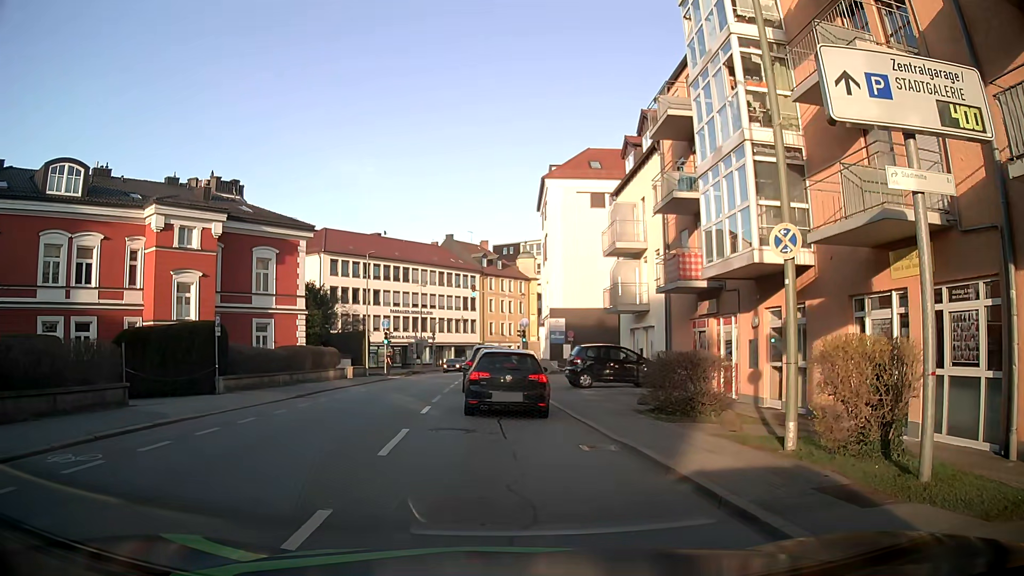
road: tertiary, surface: asphalt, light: Day
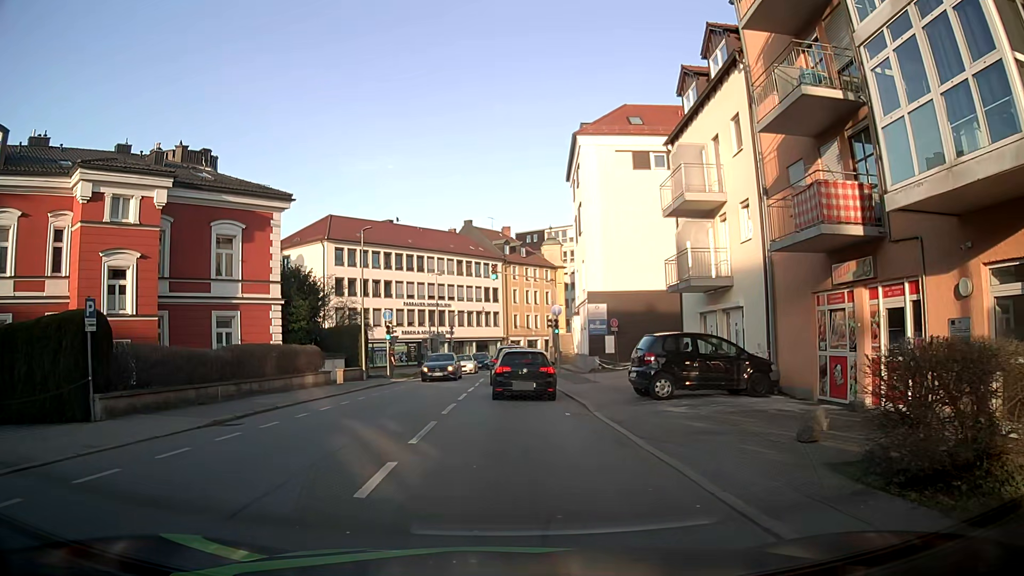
(-0.3, +8.6) m; -2°
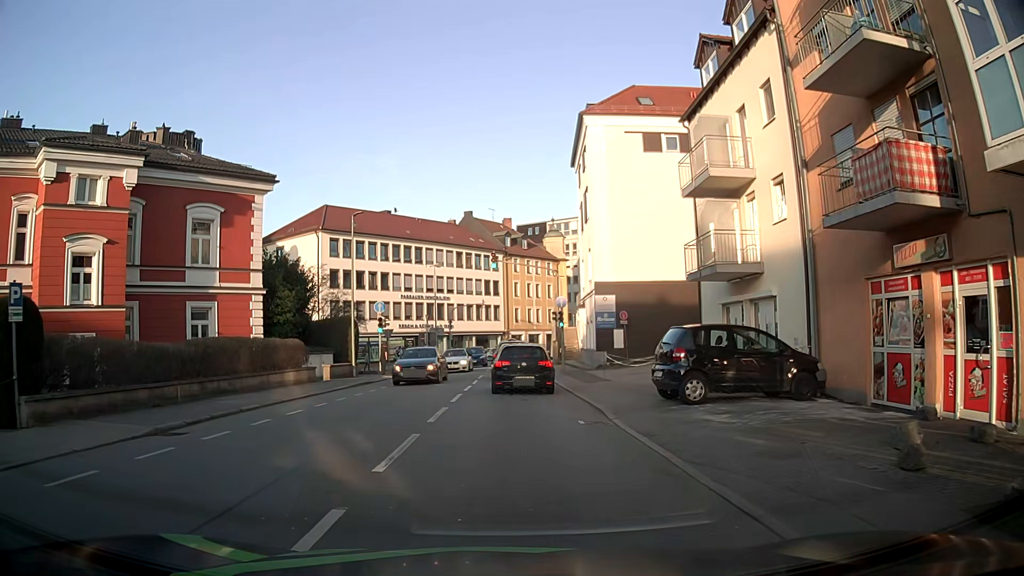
(0.0, +2.7) m; 0°
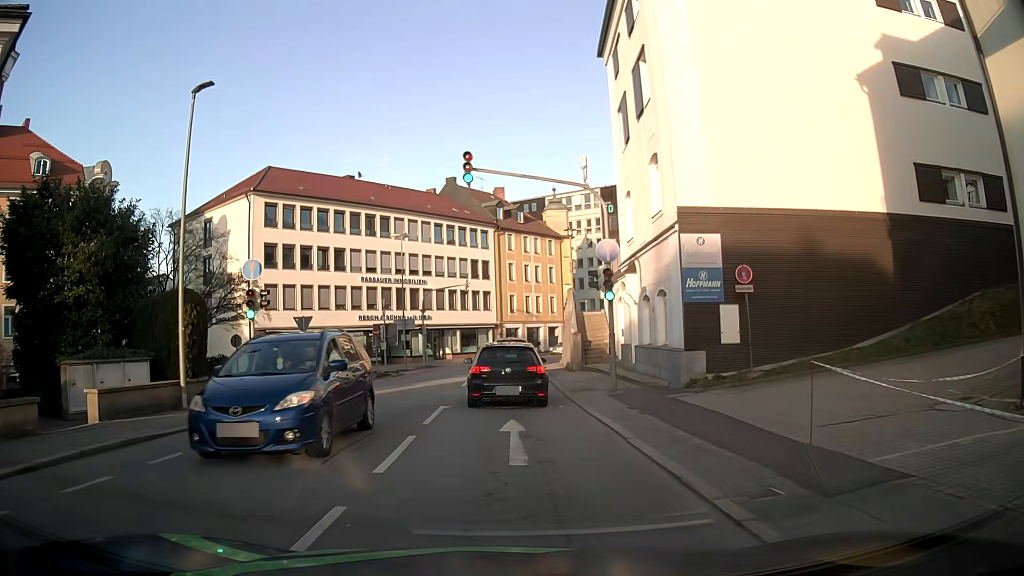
(0.0, +18.0) m; 0°
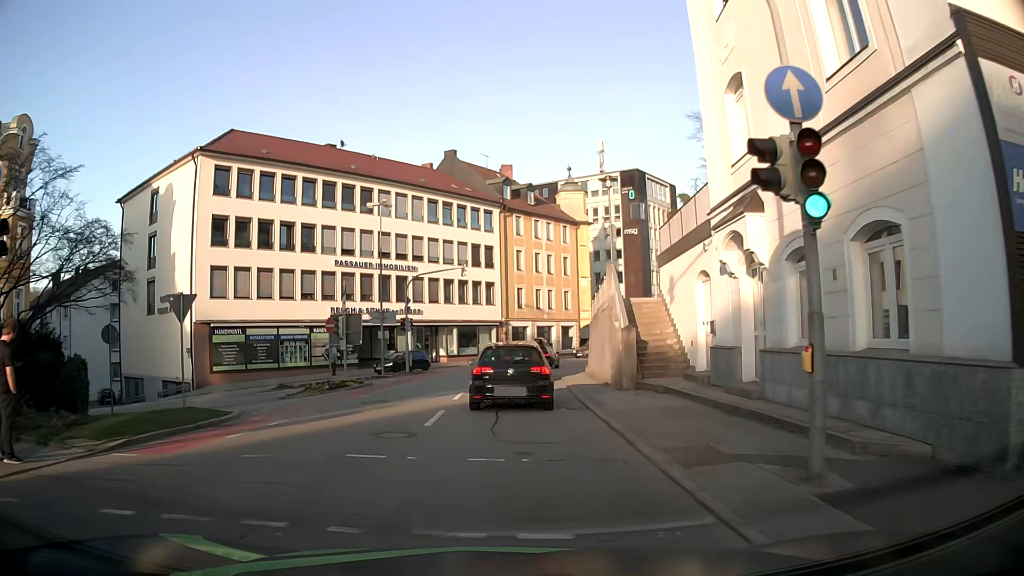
(-0.1, +11.3) m; +1°
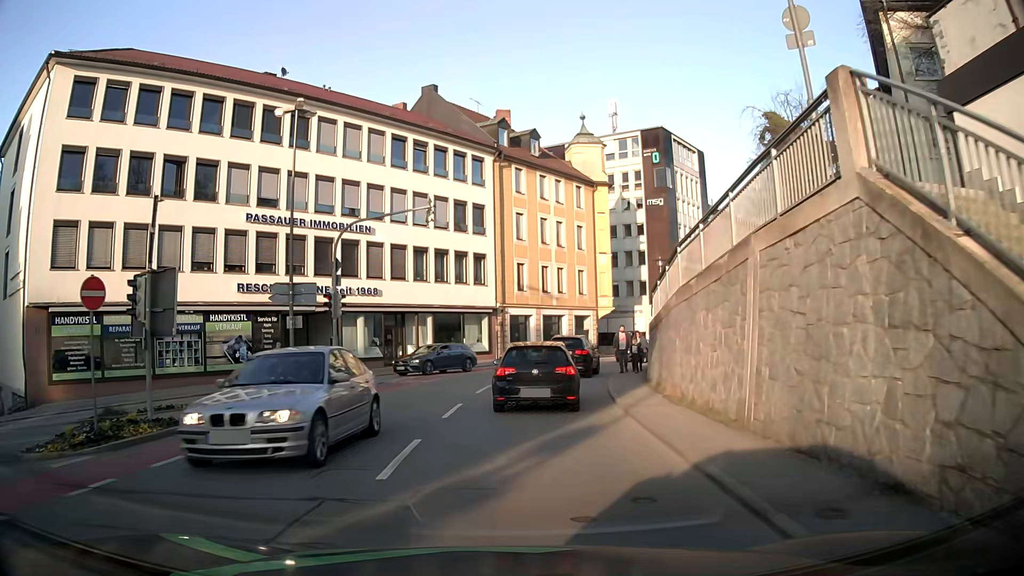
(-0.3, +16.6) m; -1°
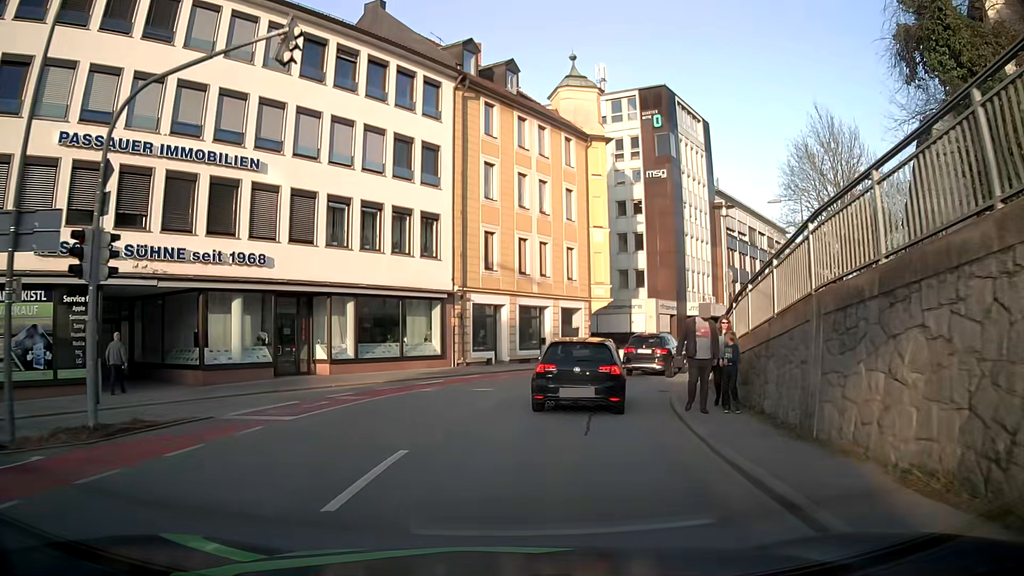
(+0.2, +13.7) m; +2°
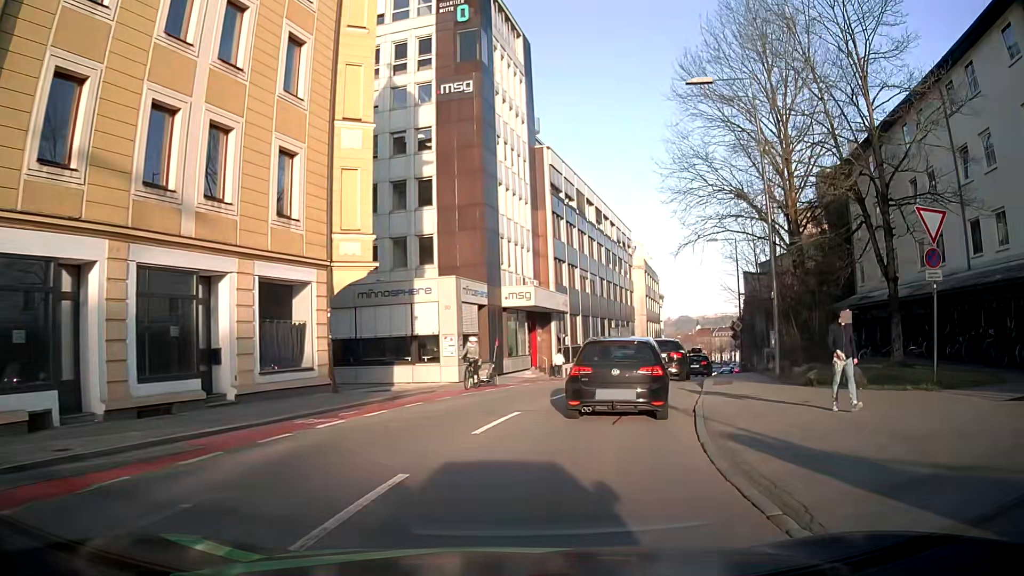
(+3.1, +21.7) m; +18°
(+1, +10) (+4, +20) (+7, +29) (+10, +38) (+14, +48) (+18, +57) (+21, +66) (+25, +76) (+29, +85) (+32, +94) m
